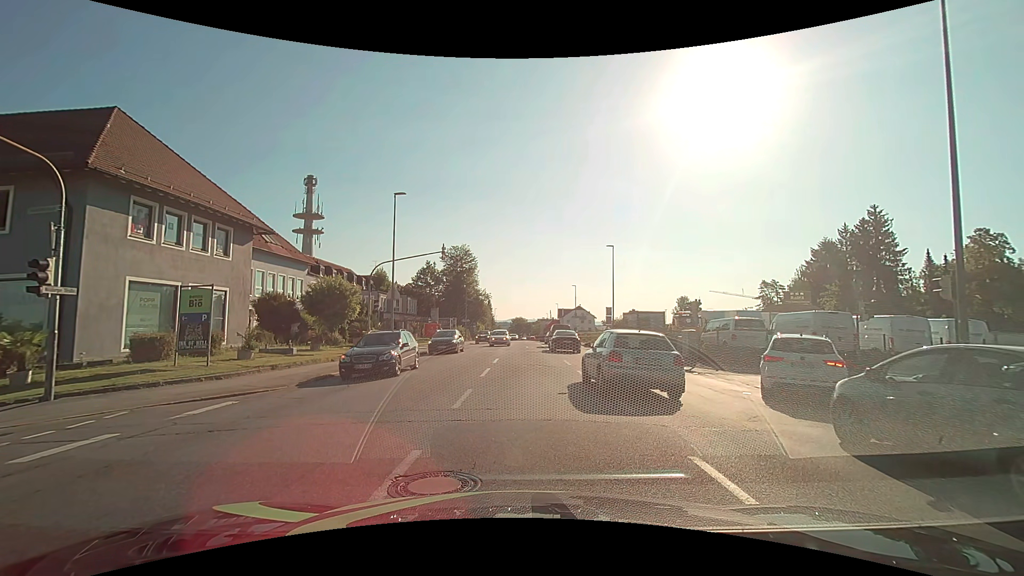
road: tertiary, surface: asphalt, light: Day
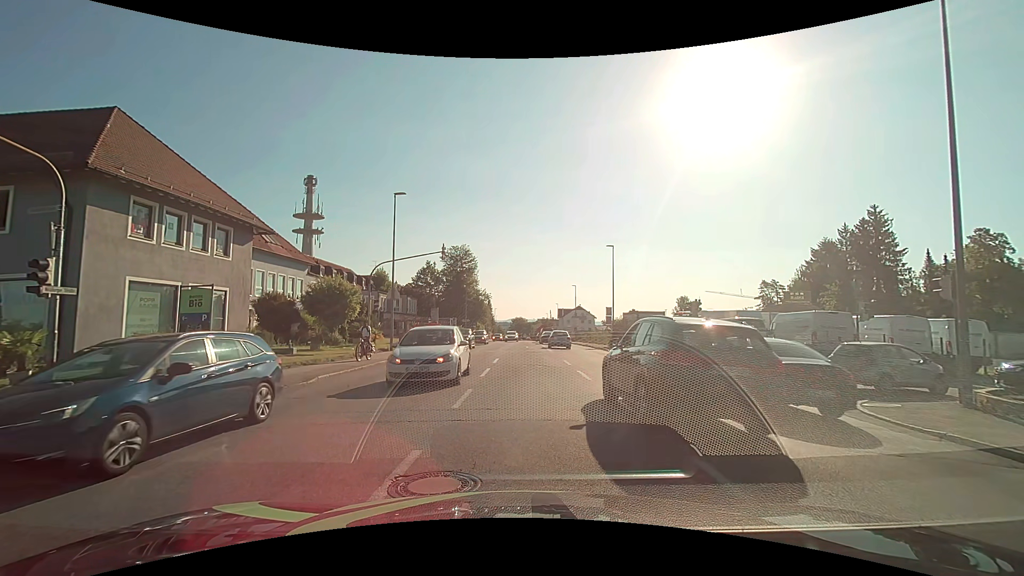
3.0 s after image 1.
(0.0, 0.0) m; 0°
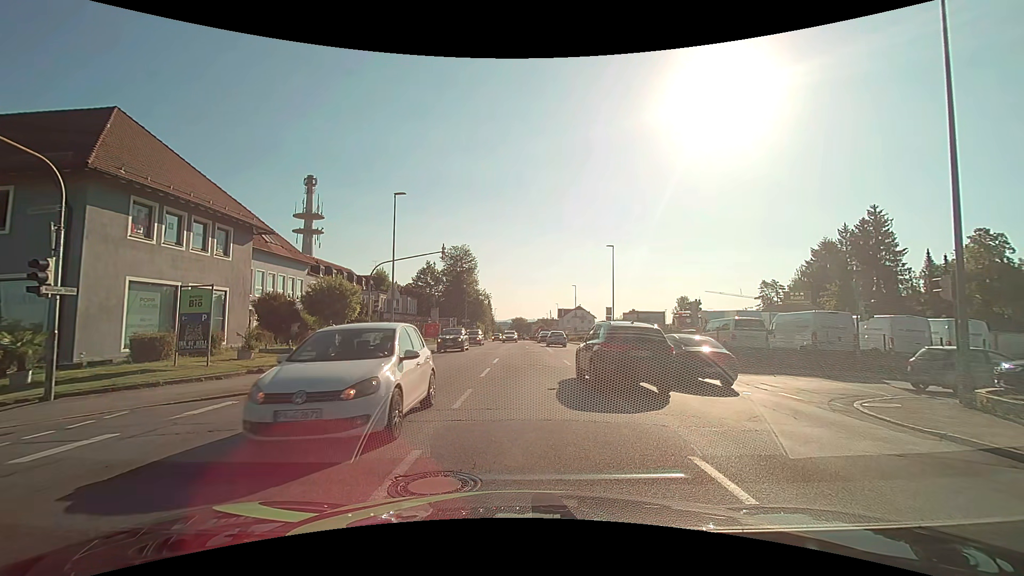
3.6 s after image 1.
(0.0, 0.0) m; 0°
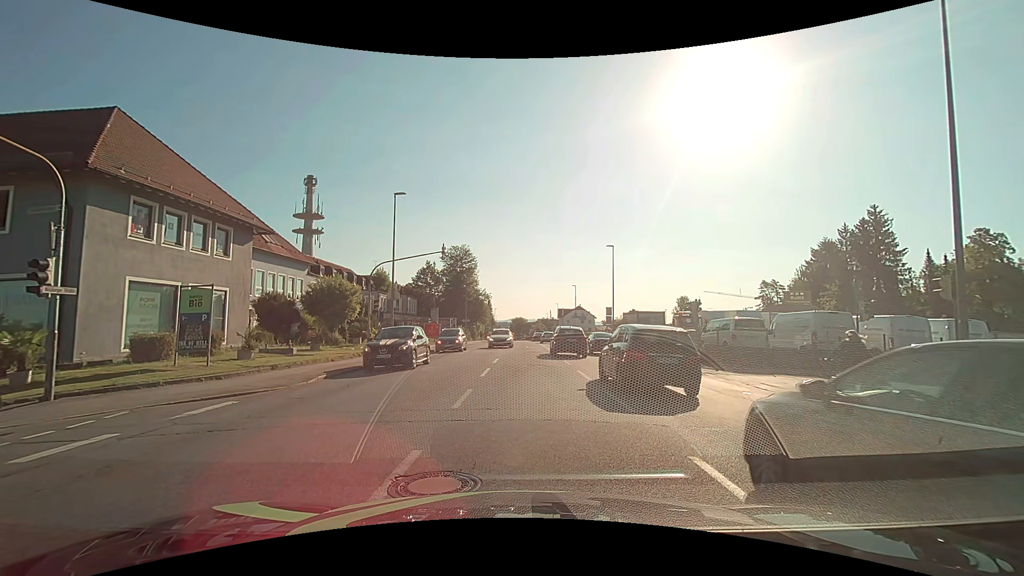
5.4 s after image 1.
(0.0, 0.0) m; 0°
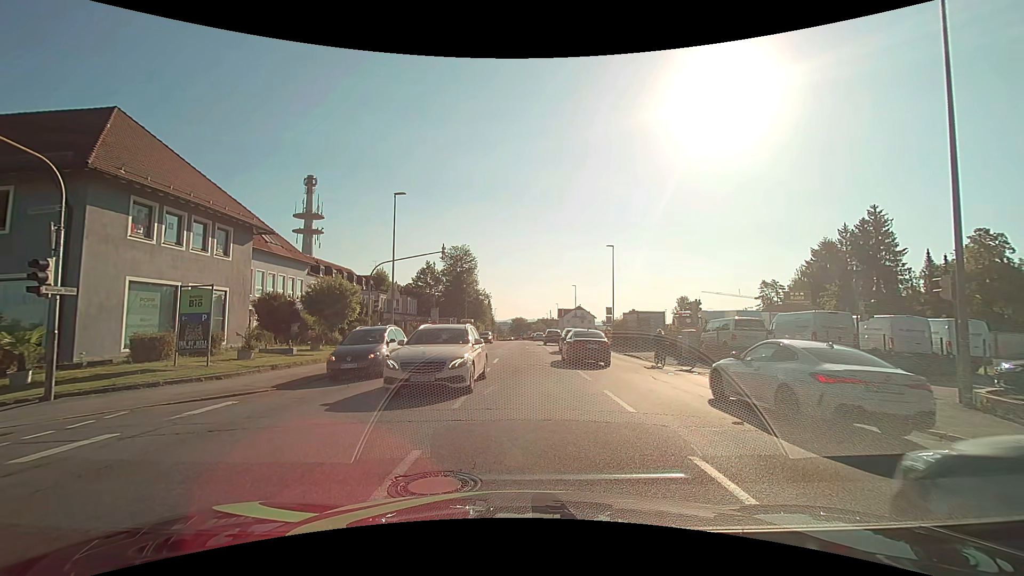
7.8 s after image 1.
(0.0, 0.0) m; 0°
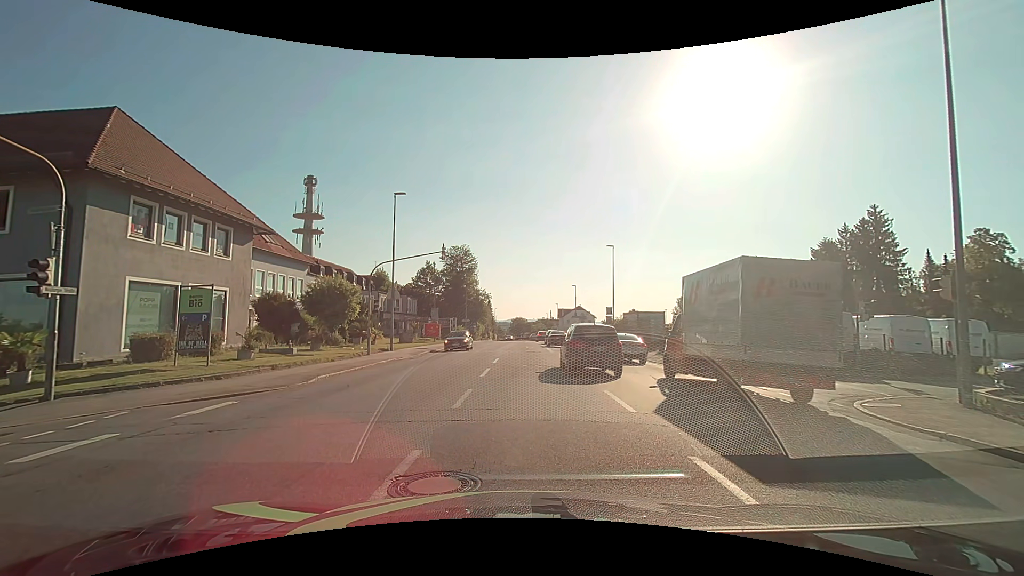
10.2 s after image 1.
(0.0, 0.0) m; 0°
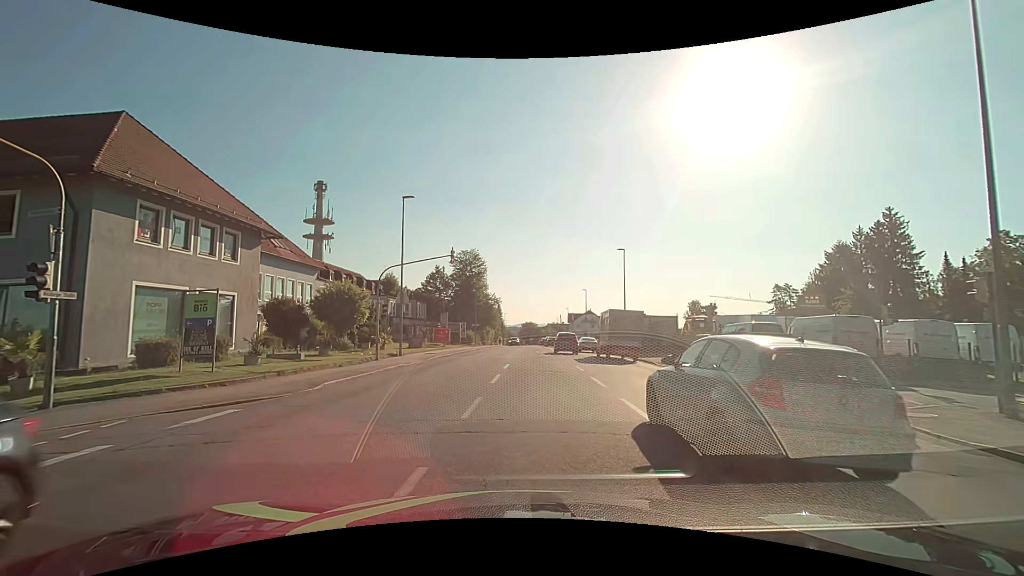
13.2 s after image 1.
(0.0, +0.6) m; +2°
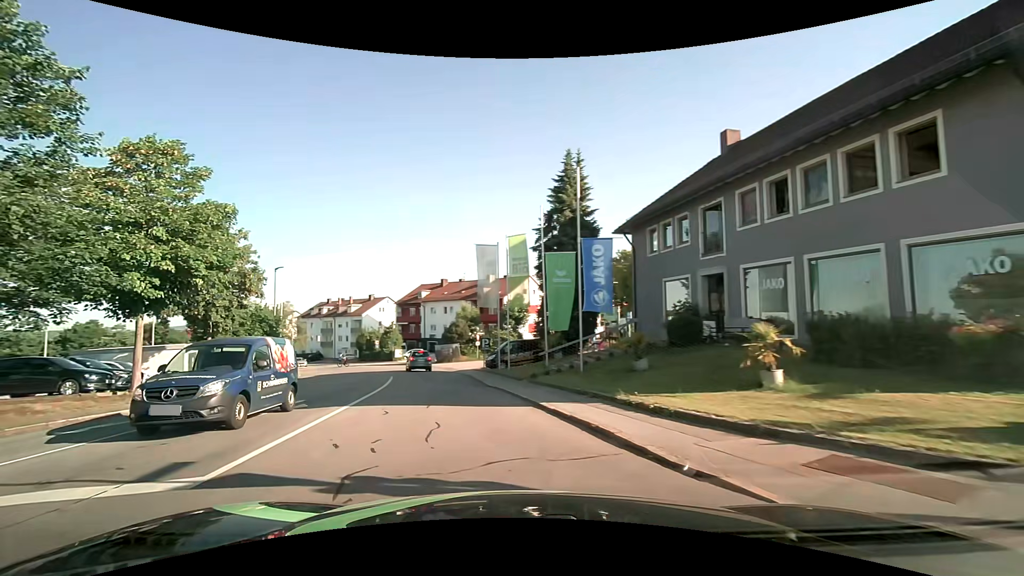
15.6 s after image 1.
(-6.7, +6.5) m; -82°
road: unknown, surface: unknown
